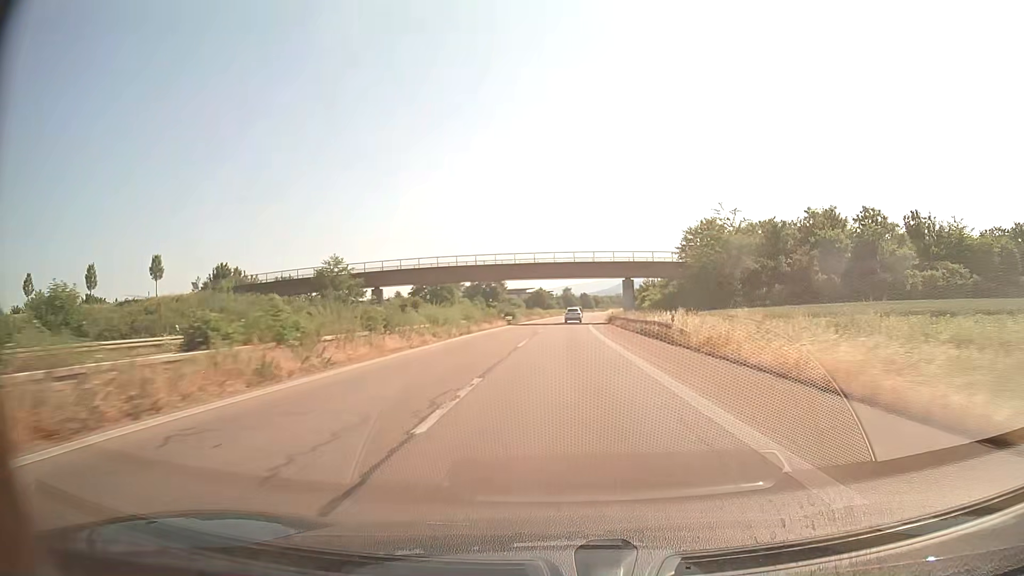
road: trunk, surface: asphalt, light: Day
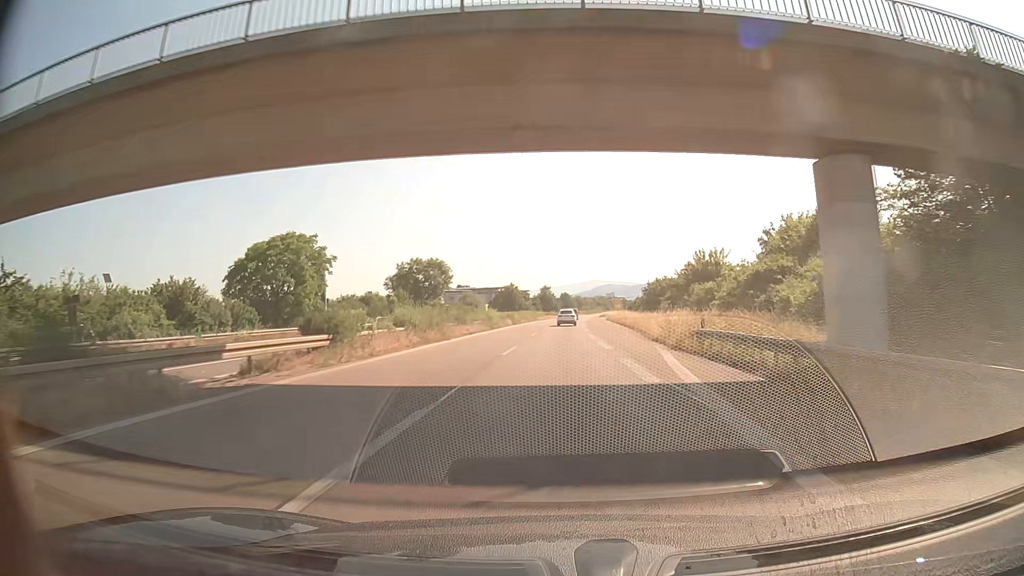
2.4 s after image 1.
(+1.1, +58.6) m; +2°
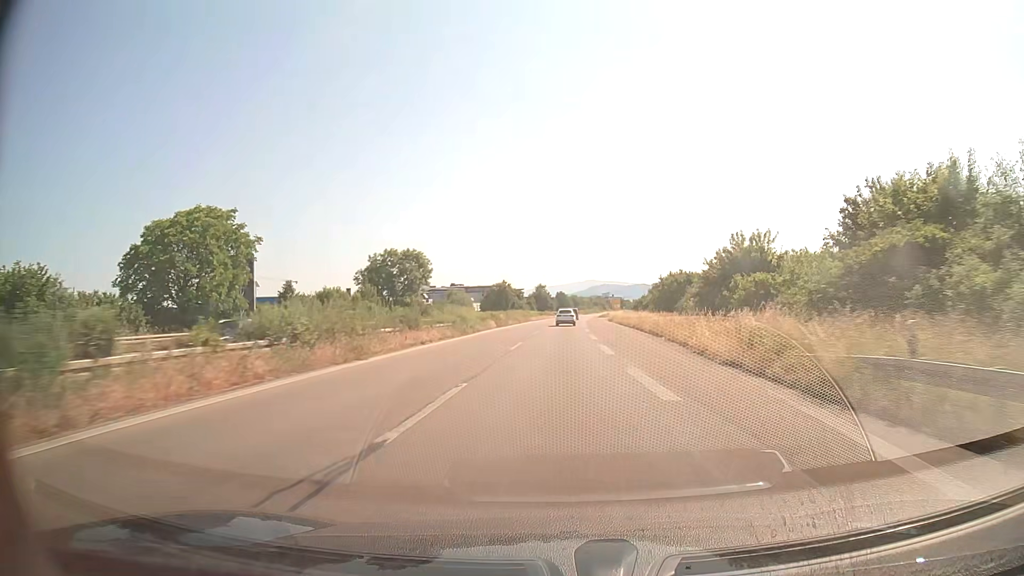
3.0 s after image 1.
(0.0, +14.4) m; 0°
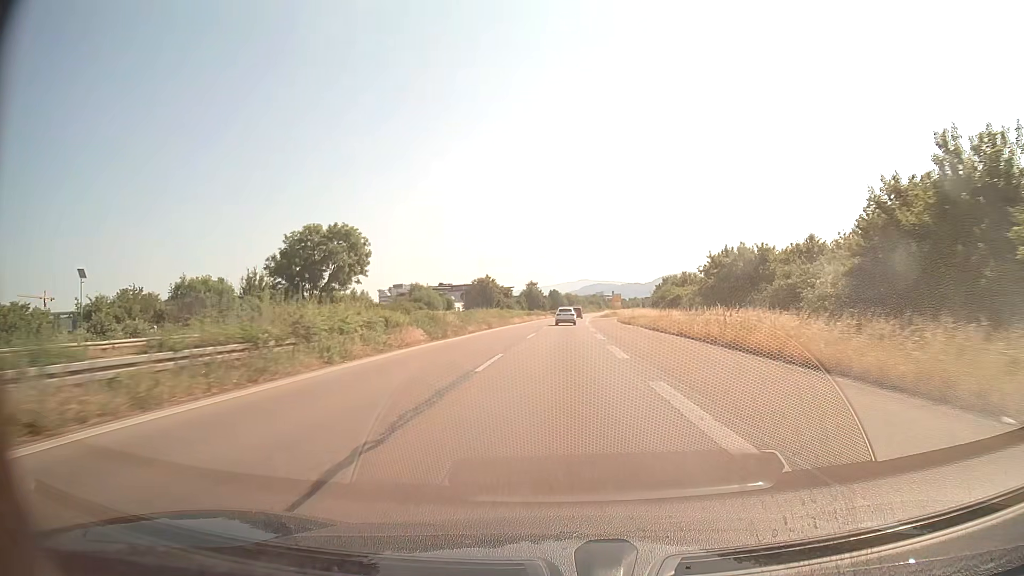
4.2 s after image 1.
(+0.3, +28.4) m; +1°
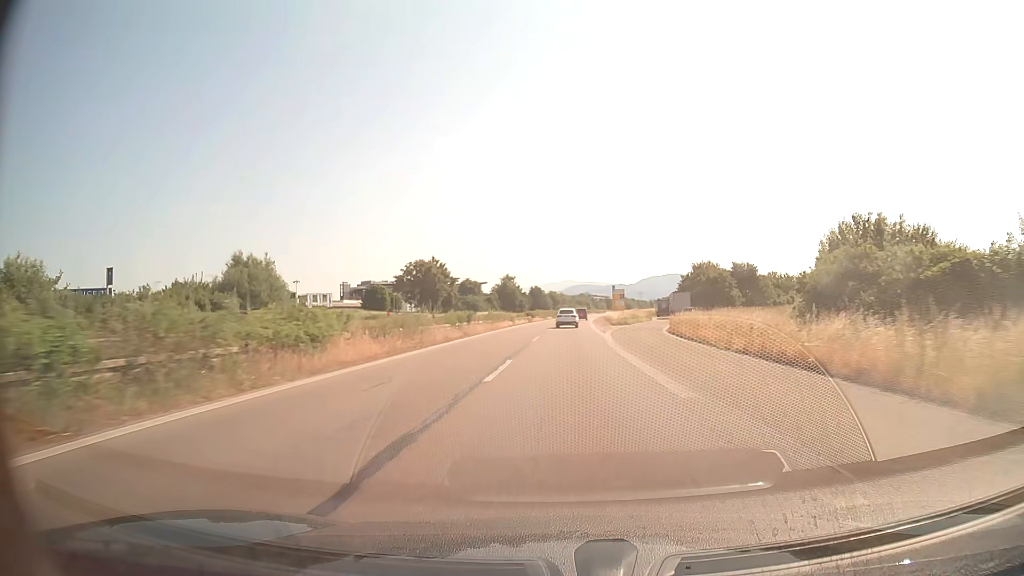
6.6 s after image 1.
(+0.6, +55.5) m; +1°
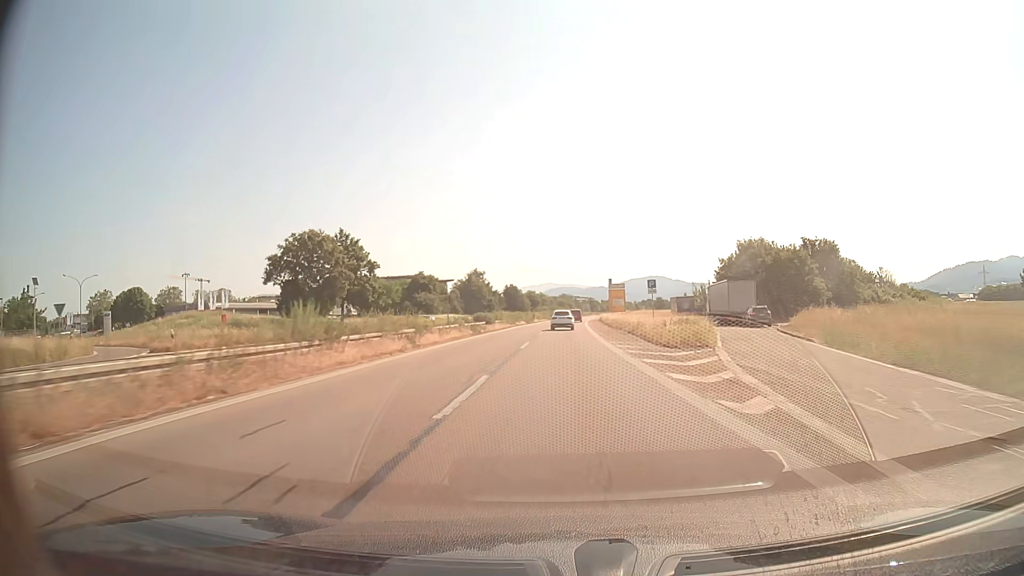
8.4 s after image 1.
(+0.5, +40.9) m; +2°
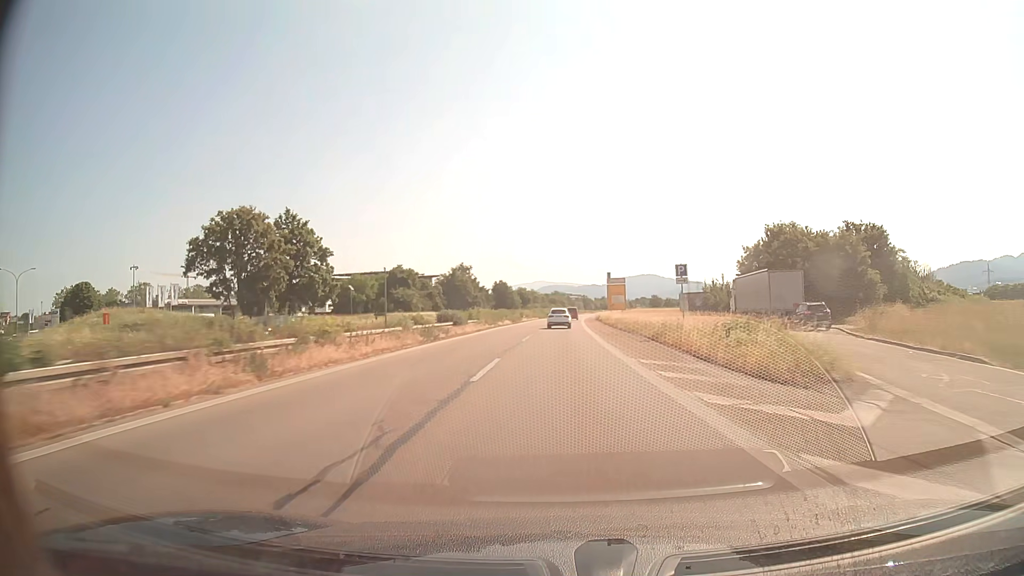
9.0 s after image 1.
(+0.1, +13.6) m; +1°
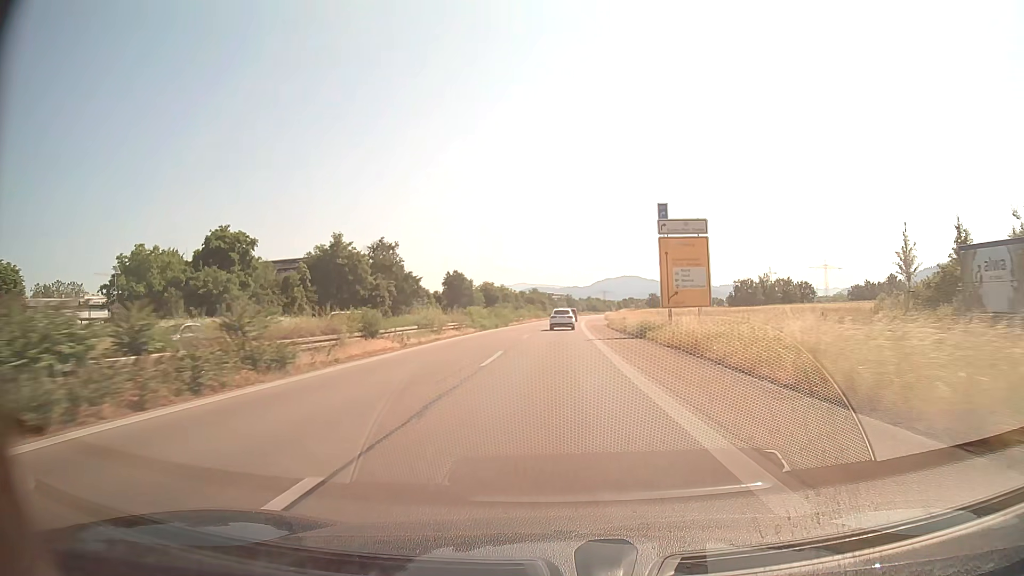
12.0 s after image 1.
(+1.1, +68.2) m; +2°
(0, +10) (0, +20) (0, +30) (0, +40) (0, +50) (+1, +60) (+1, +70) (+1, +80) (+2, +90) (+2, +100) m
